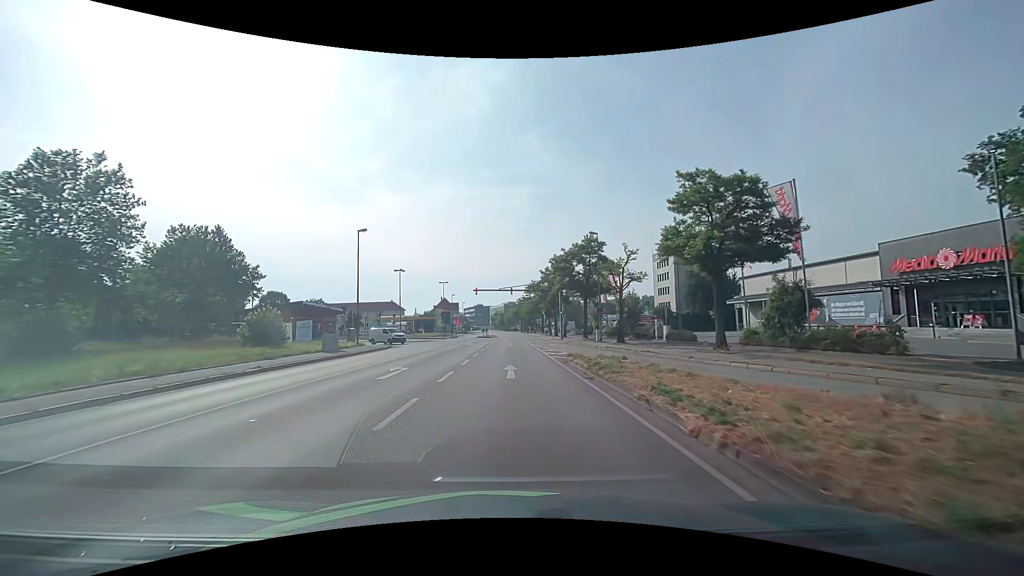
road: primary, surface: asphalt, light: Day
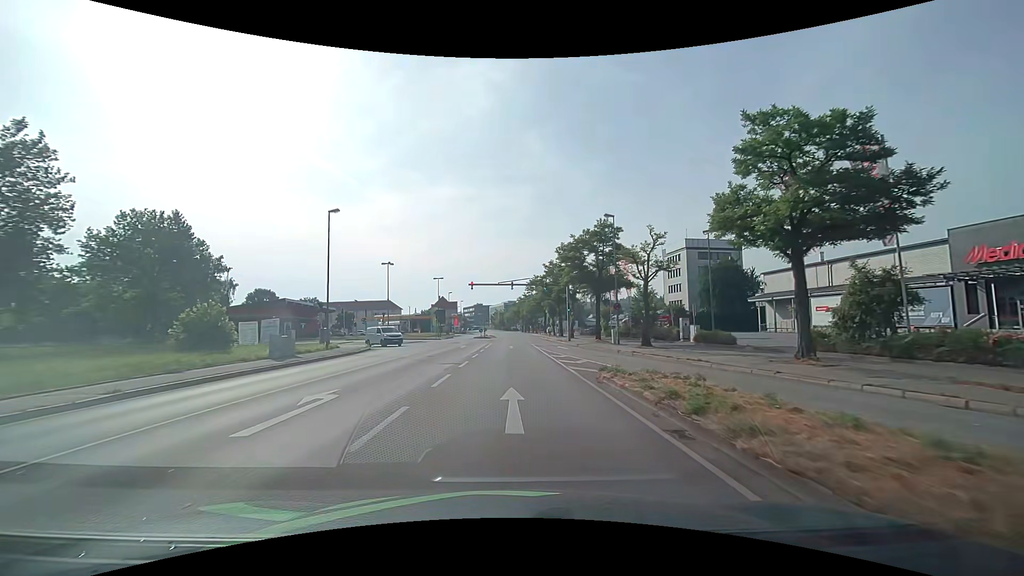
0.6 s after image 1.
(+0.1, +7.2) m; 0°
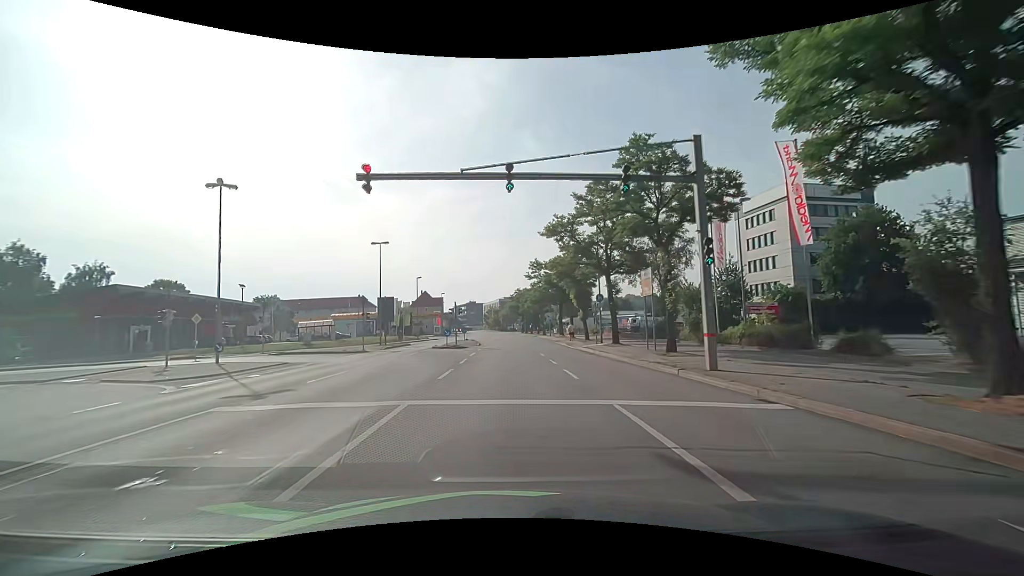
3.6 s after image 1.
(+0.5, +36.8) m; +1°
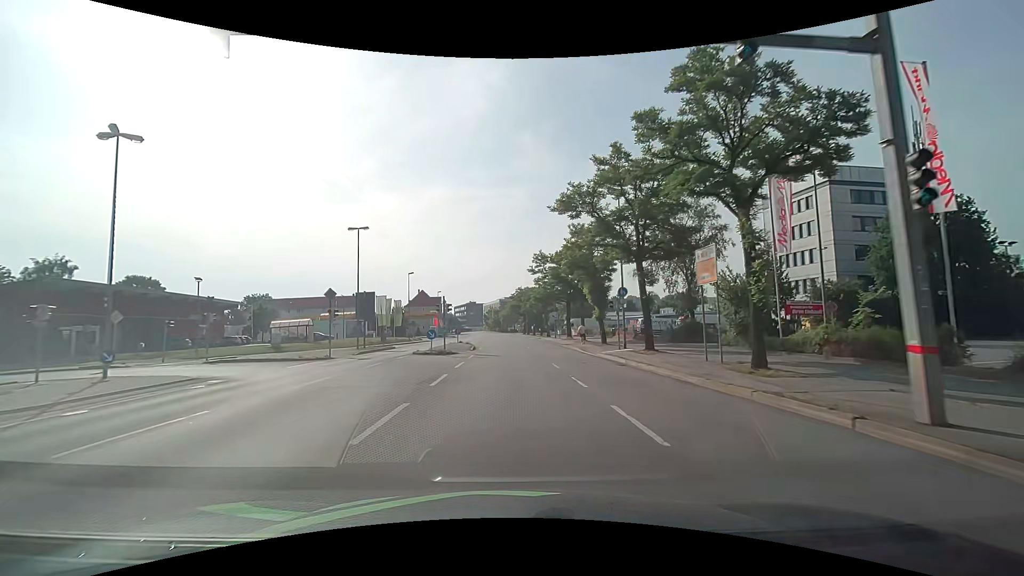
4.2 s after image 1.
(0.0, +7.6) m; 0°
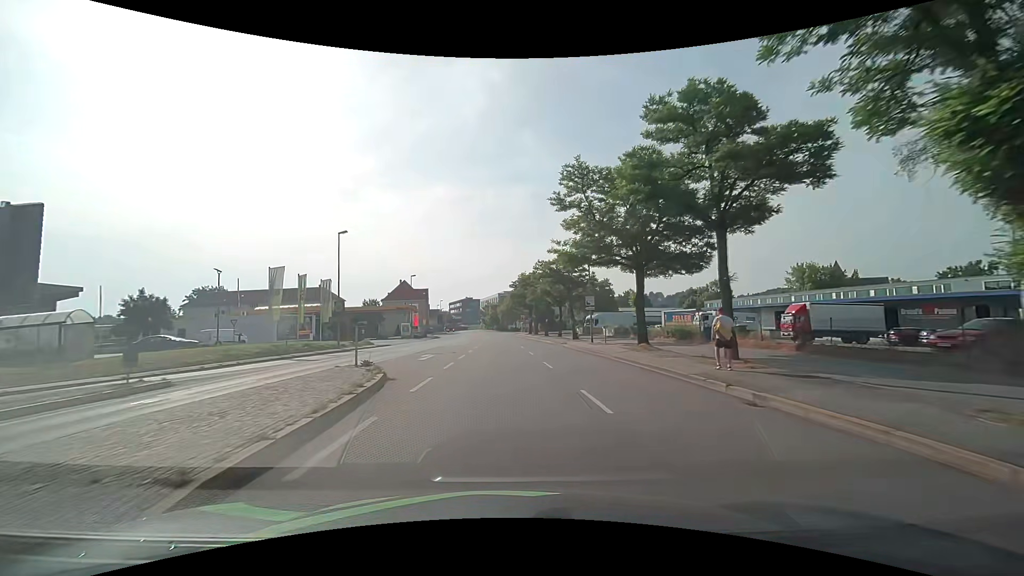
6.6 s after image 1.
(+0.1, +31.0) m; 0°
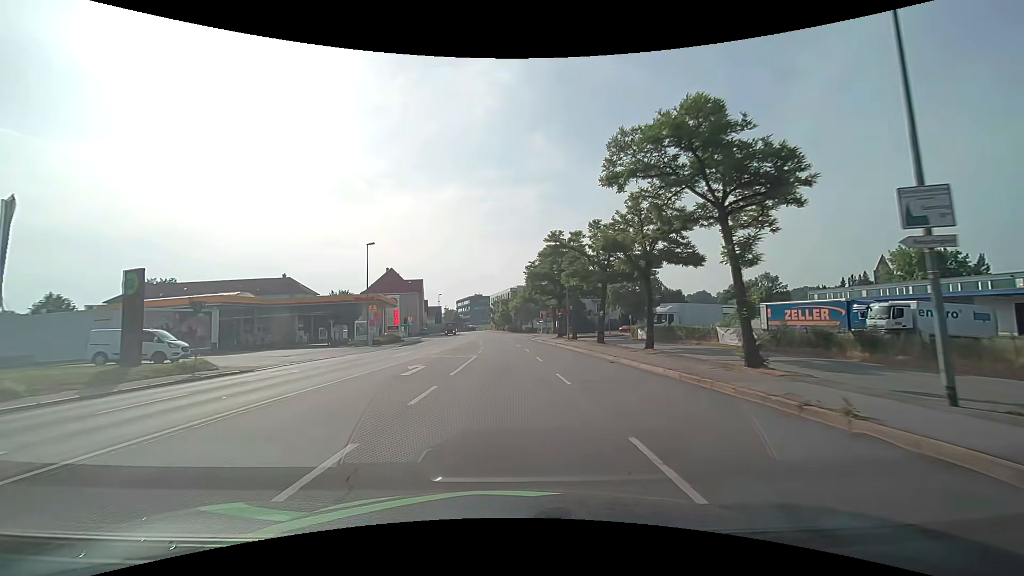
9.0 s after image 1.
(-0.5, +31.7) m; -2°
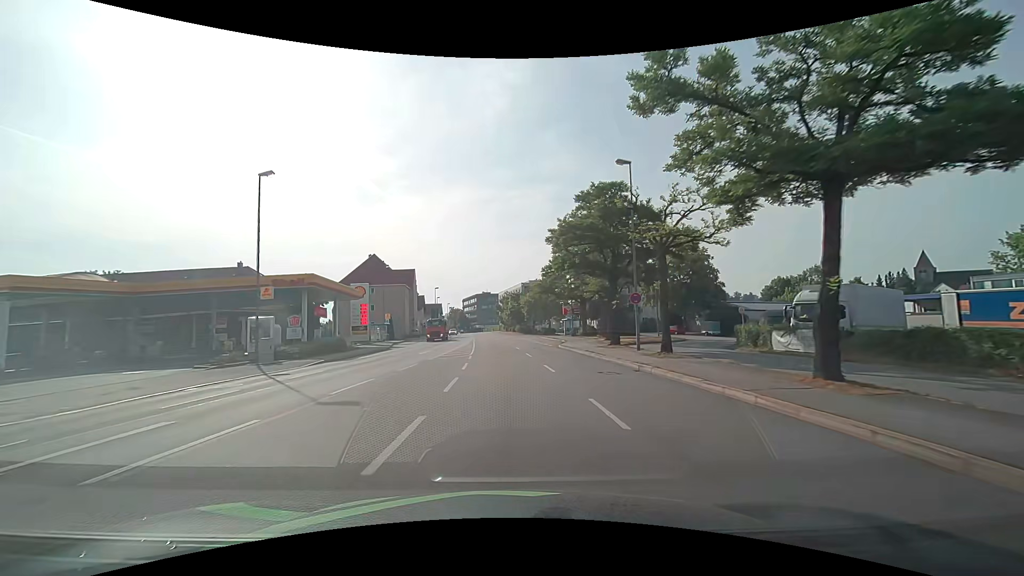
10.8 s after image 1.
(-0.2, +23.6) m; -1°
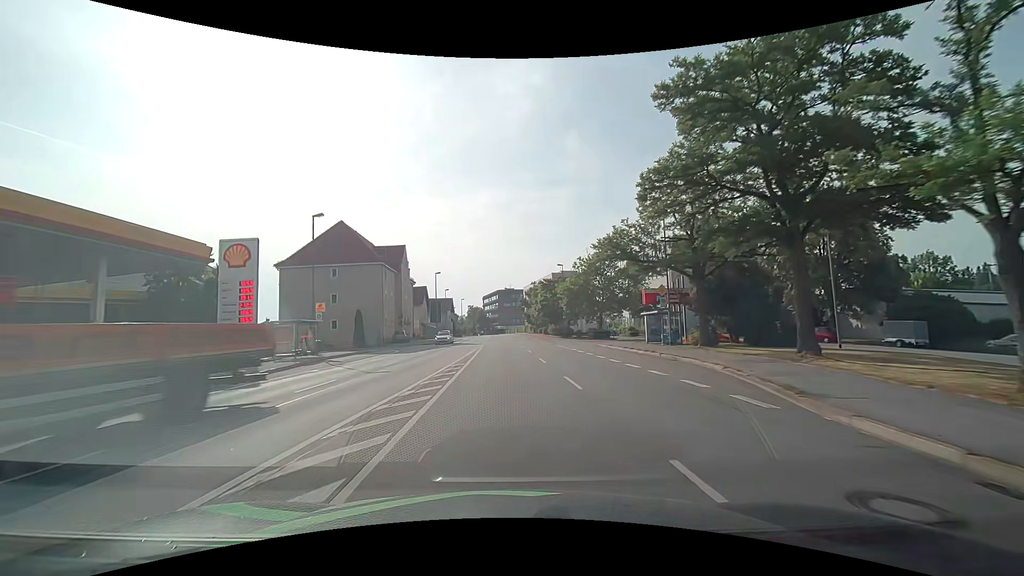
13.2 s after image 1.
(-0.9, +31.3) m; -3°
(0, +10) (0, +20) (0, +30) (-1, +40) (-1, +50) (-1, +60) (-1, +70) (-2, +80) (-1, +90) (-1, +100) m
